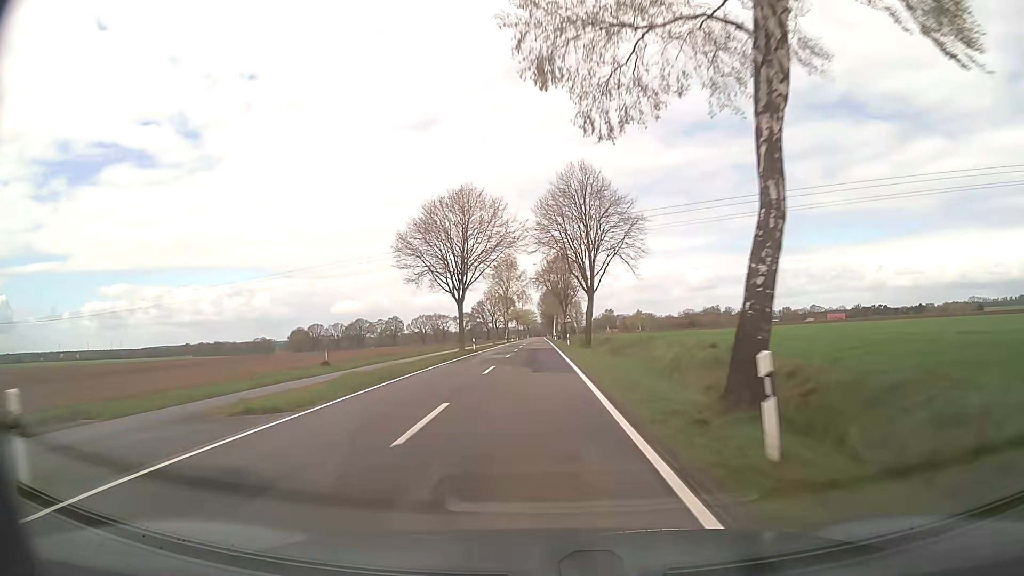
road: secondary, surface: asphalt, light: Day
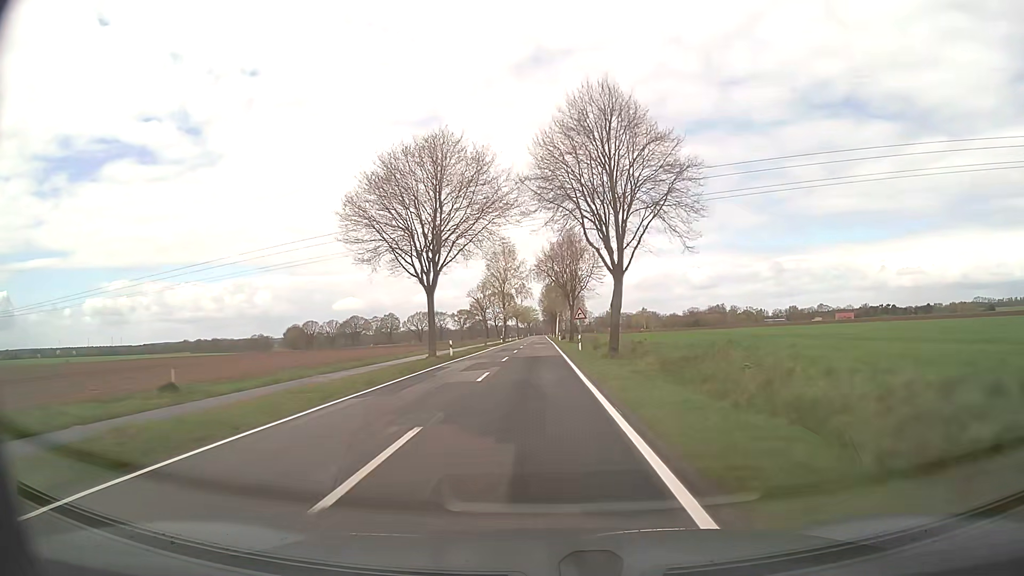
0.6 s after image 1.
(0.0, +14.9) m; 0°
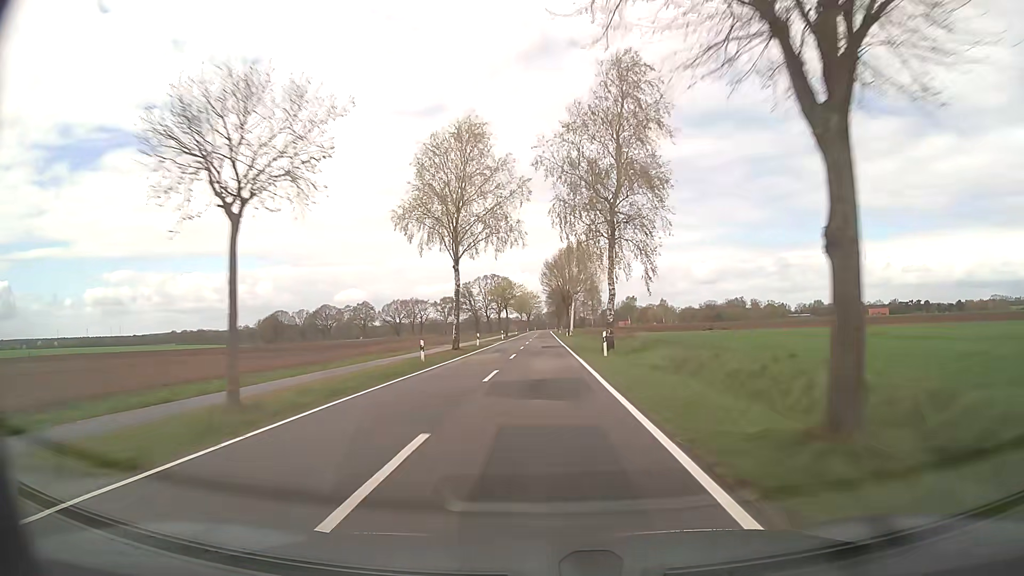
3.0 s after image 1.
(-0.3, +61.0) m; 0°
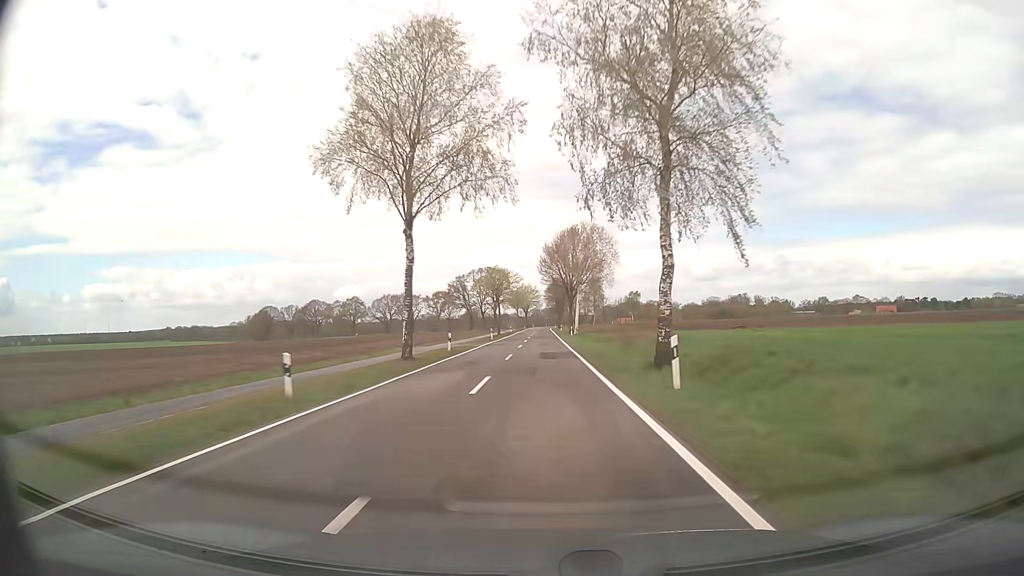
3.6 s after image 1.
(0.0, +15.2) m; 0°
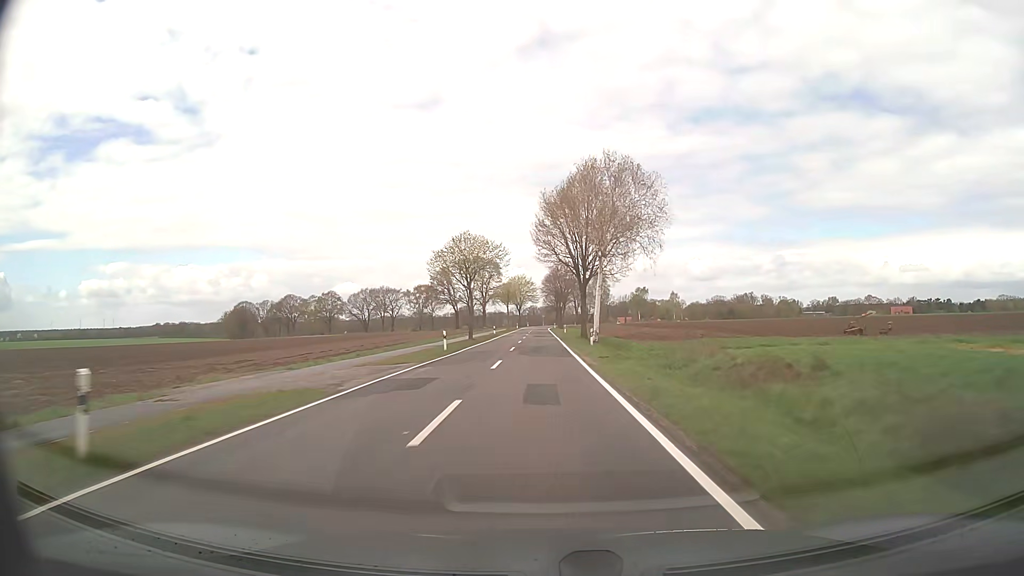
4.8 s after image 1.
(+0.1, +29.7) m; 0°
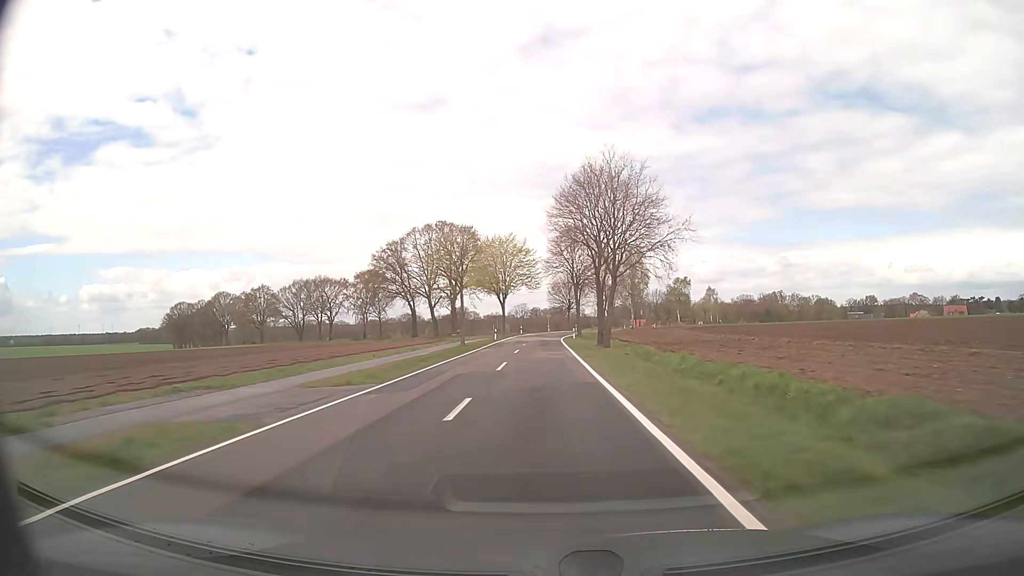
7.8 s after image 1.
(-0.3, +70.7) m; -1°
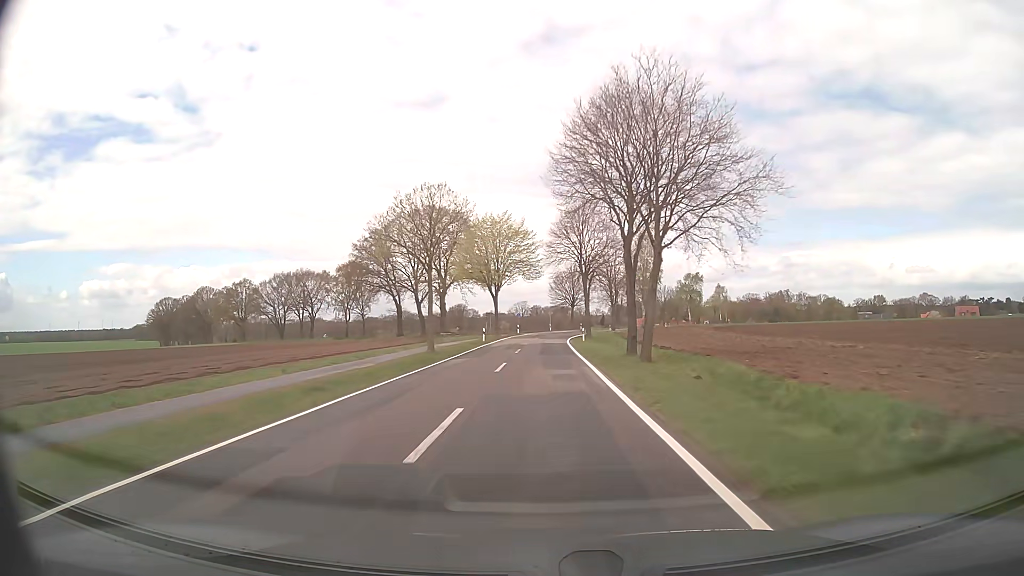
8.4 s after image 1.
(0.0, +13.7) m; 0°
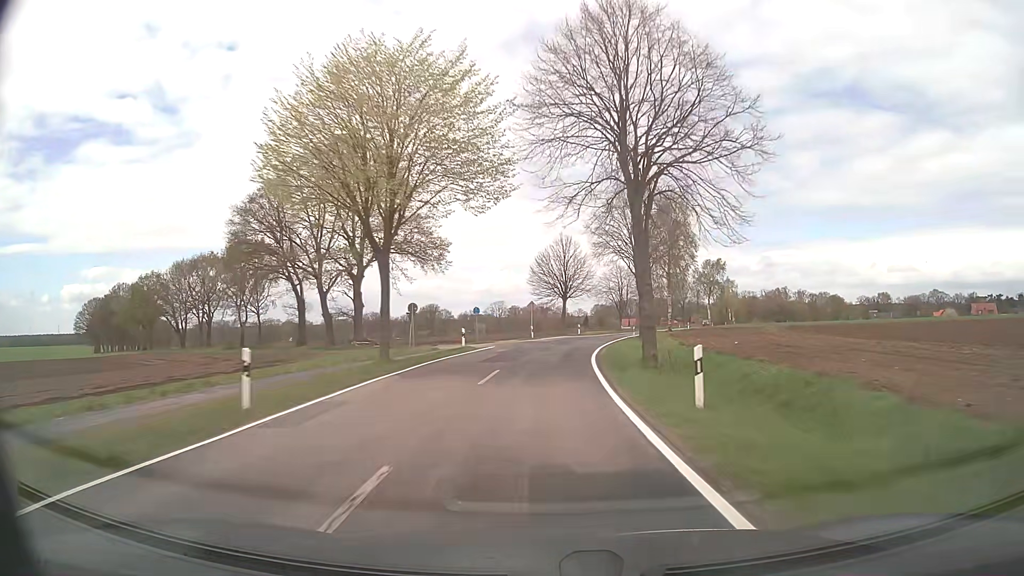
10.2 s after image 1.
(+0.4, +40.1) m; +2°
(0, +10) (+1, +20) (+1, +30) (+3, +40) (+4, +50) (+6, +60) (+9, +69) (+11, +79) (+15, +88) (+18, +98) m
